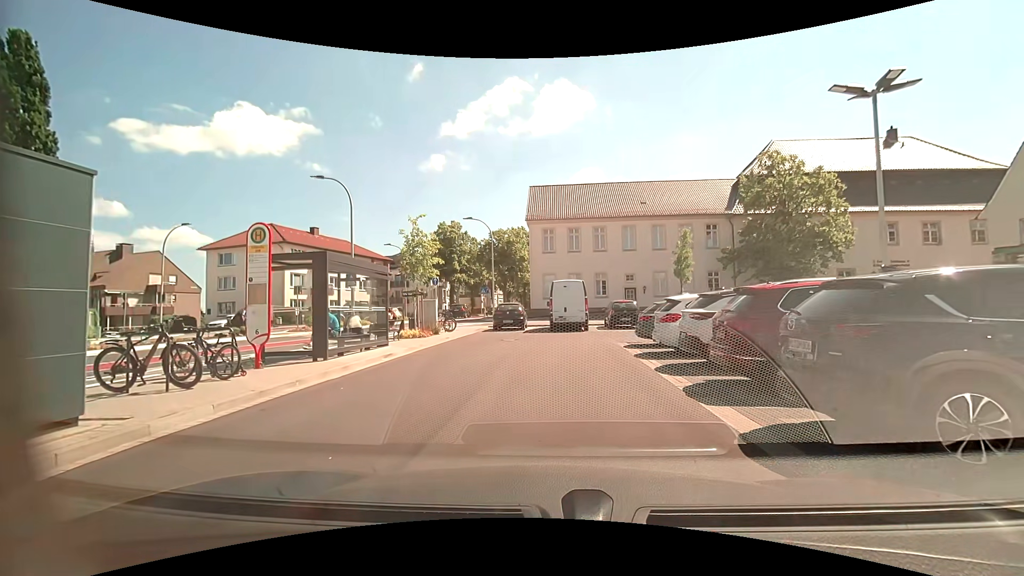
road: service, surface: asphalt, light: Day
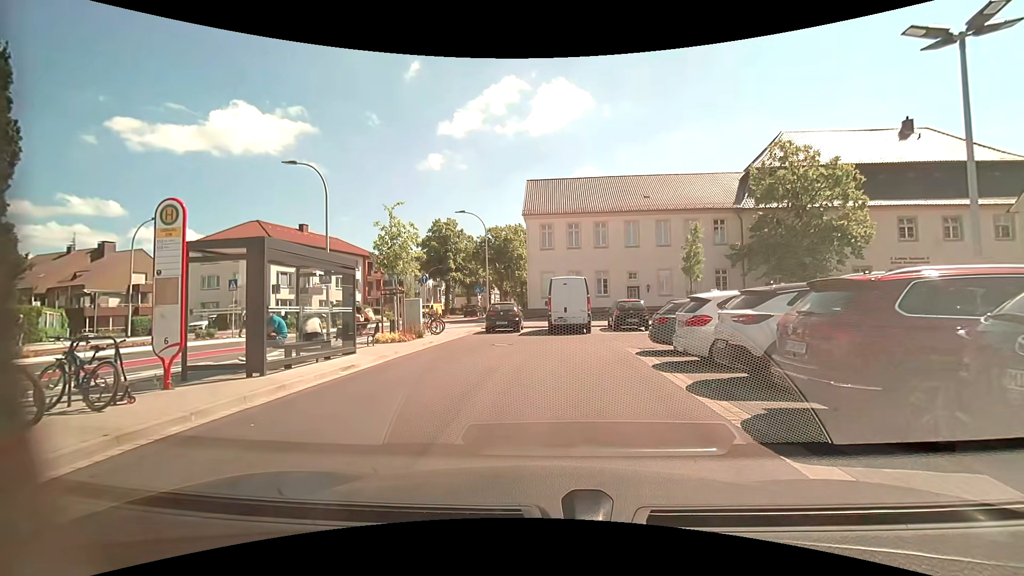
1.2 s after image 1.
(0.0, +2.4) m; +1°
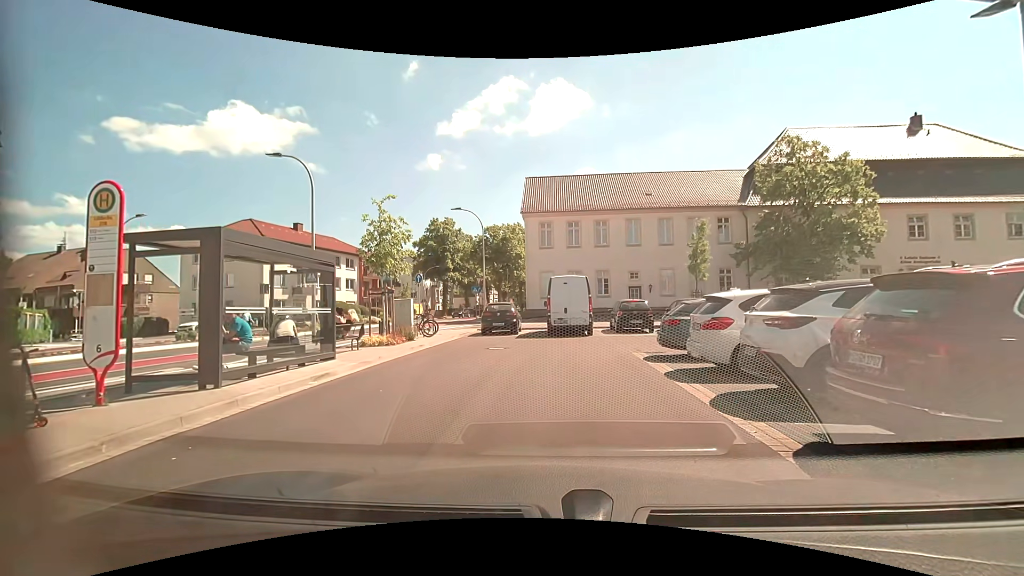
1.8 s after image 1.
(0.0, +1.2) m; 0°
